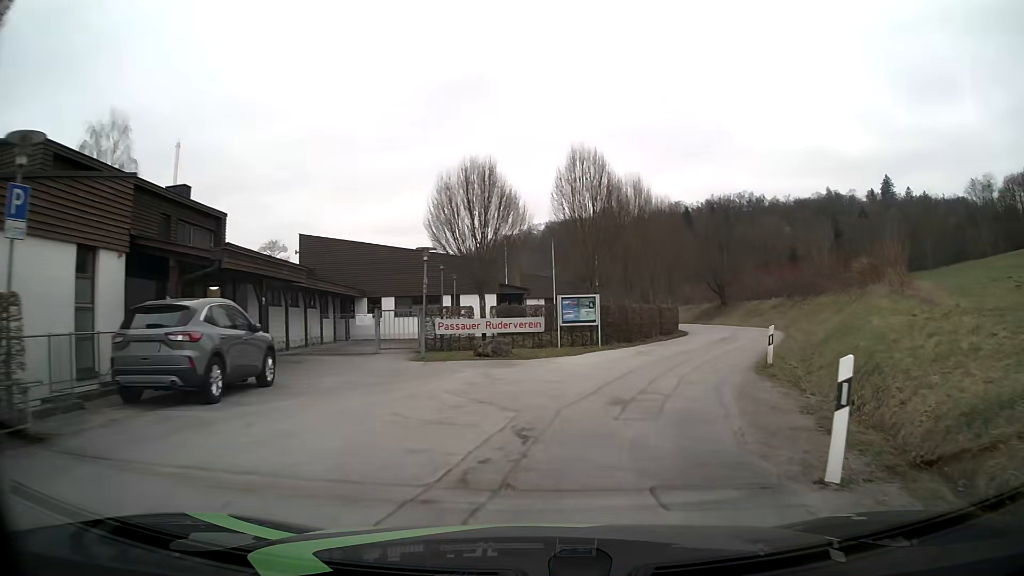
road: residential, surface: asphalt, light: Day
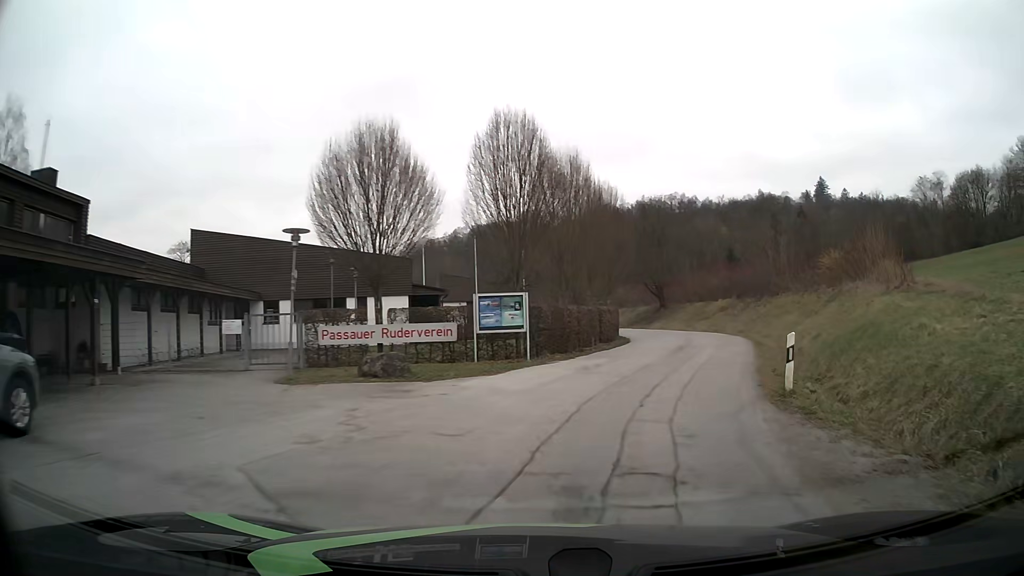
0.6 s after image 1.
(+0.2, +5.5) m; +6°
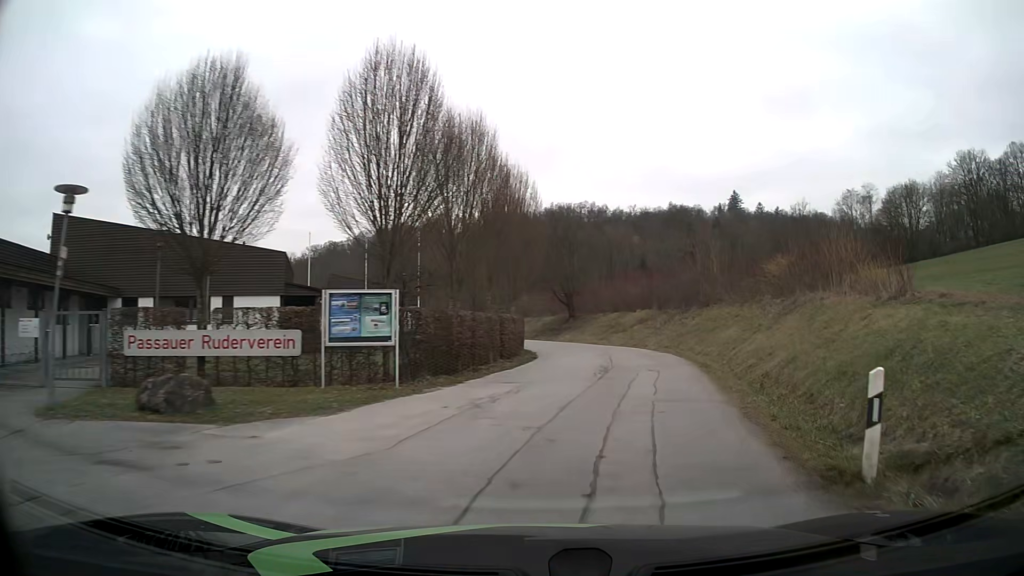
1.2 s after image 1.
(+0.3, +5.6) m; +8°
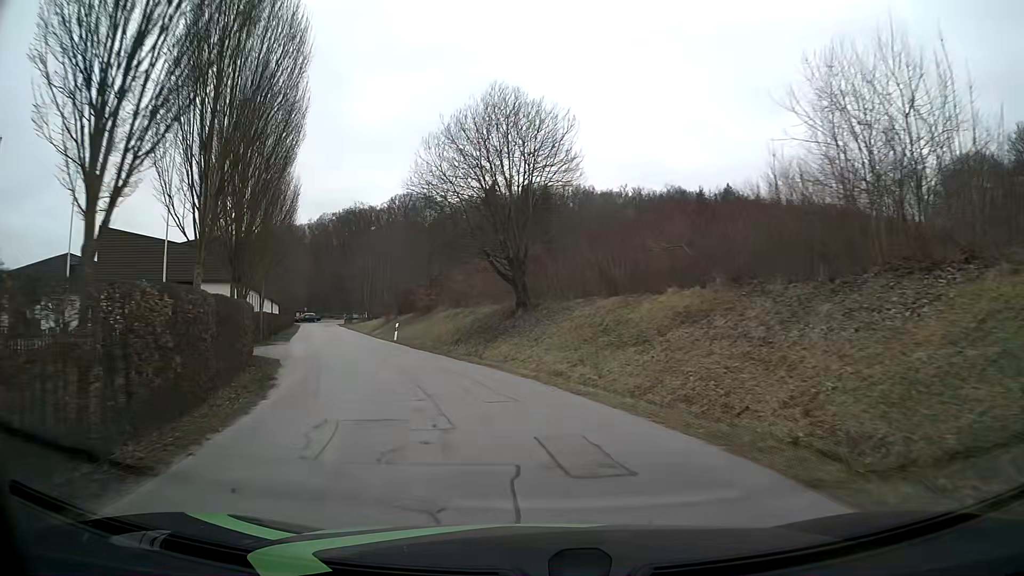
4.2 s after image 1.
(+3.0, +28.2) m; +1°
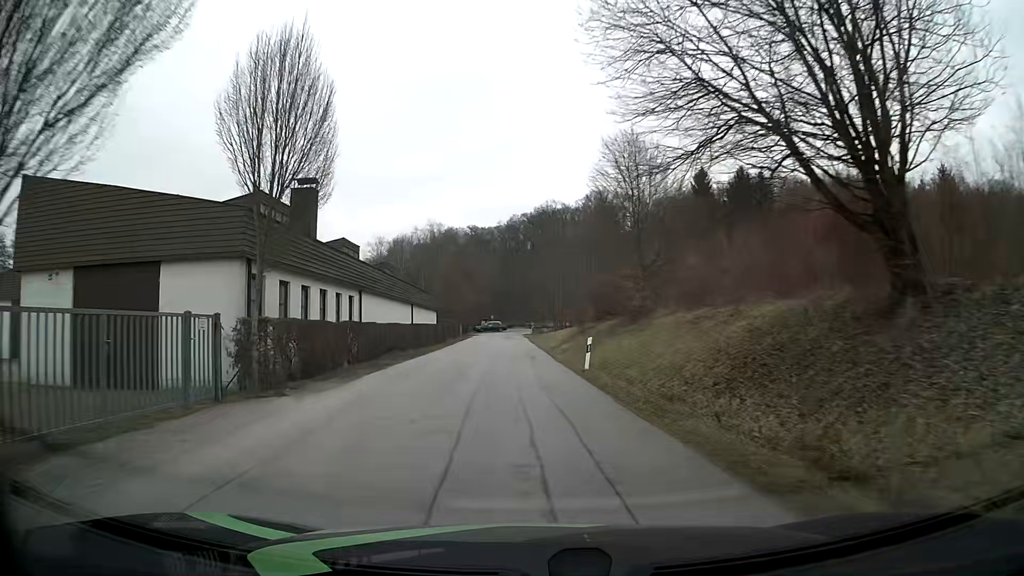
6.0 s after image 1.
(-2.8, +17.7) m; -16°
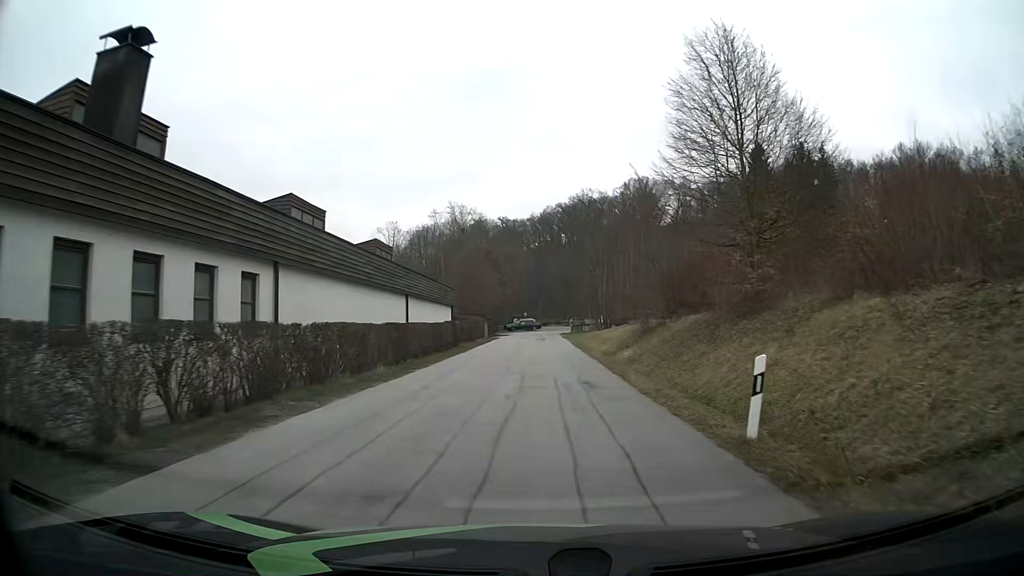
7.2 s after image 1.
(-0.7, +12.7) m; -4°
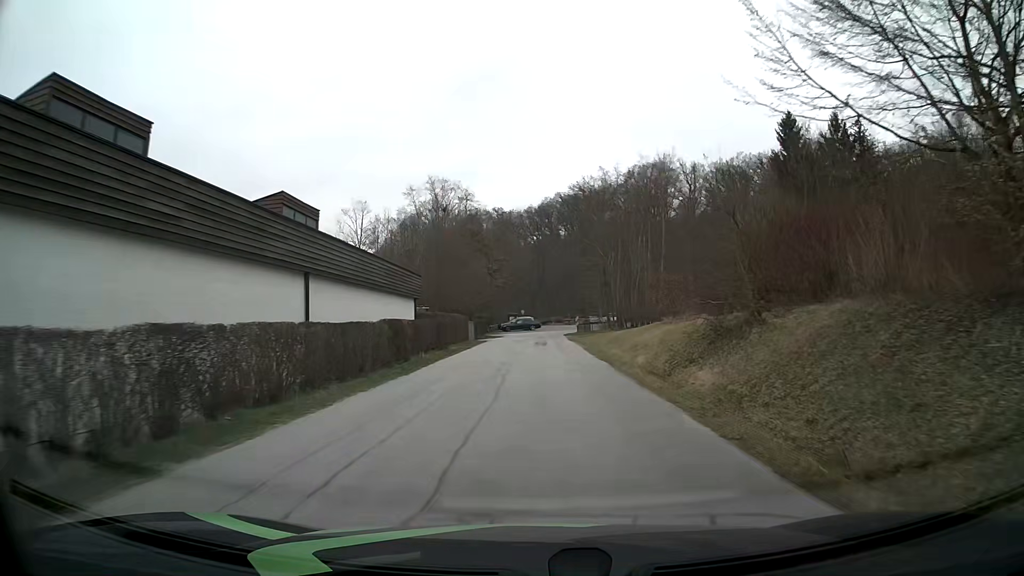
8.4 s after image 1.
(0.0, +13.3) m; 0°
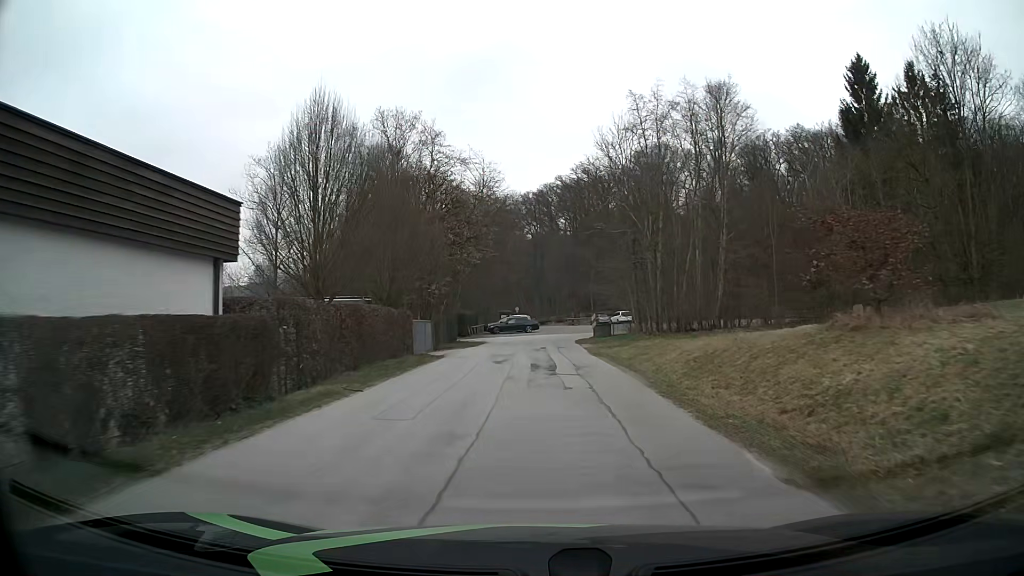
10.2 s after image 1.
(+0.1, +20.1) m; +1°
